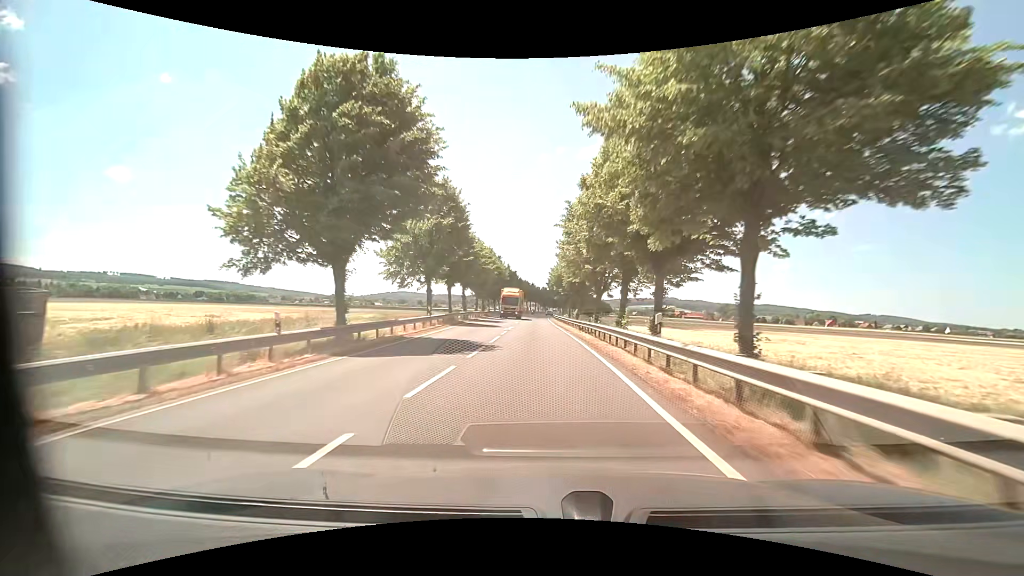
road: primary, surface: asphalt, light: Day
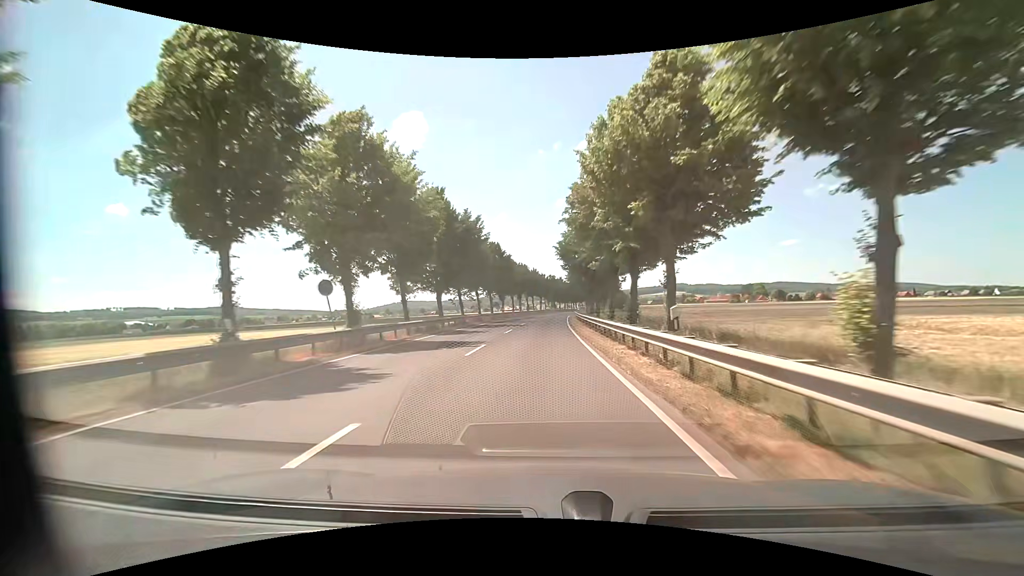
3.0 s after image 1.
(-0.4, +54.3) m; -1°
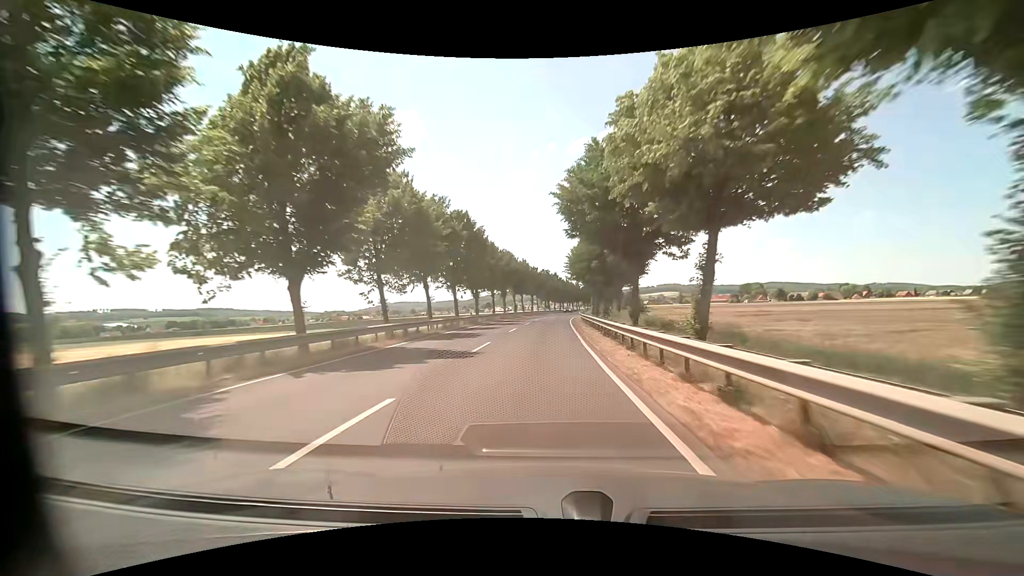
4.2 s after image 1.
(+0.1, +22.4) m; +1°
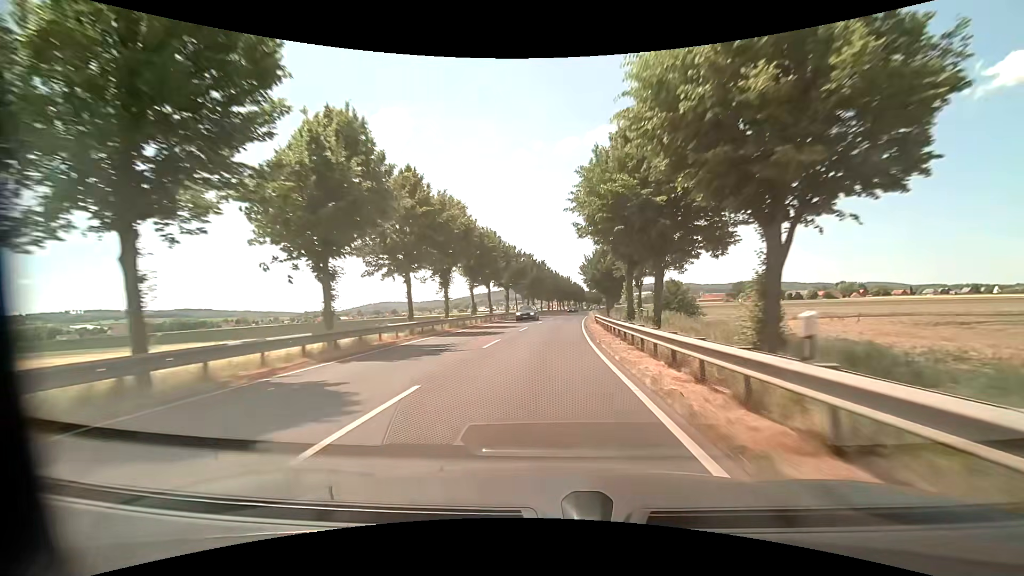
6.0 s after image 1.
(+0.5, +34.6) m; +2°
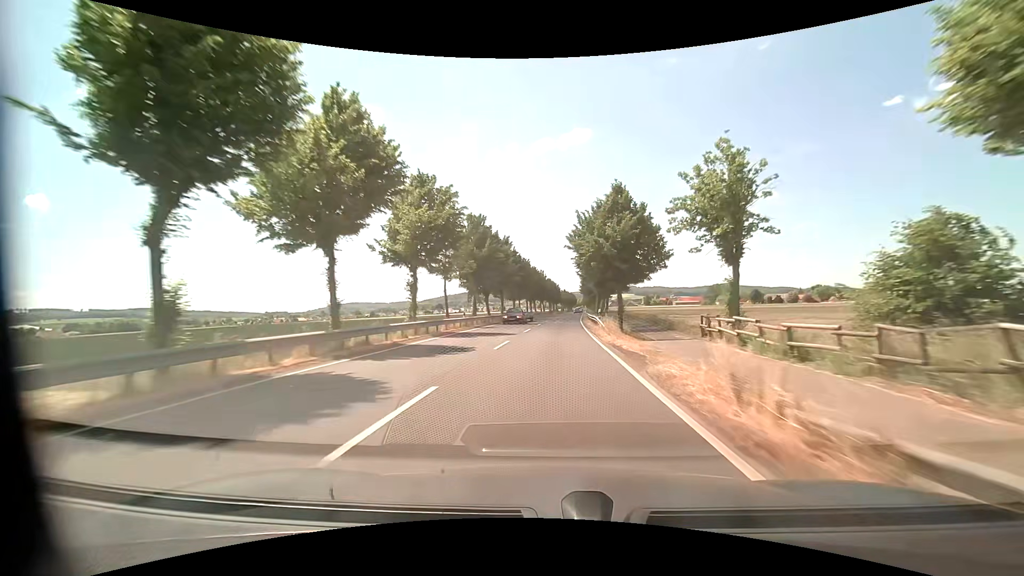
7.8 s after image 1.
(+1.0, +35.8) m; +3°
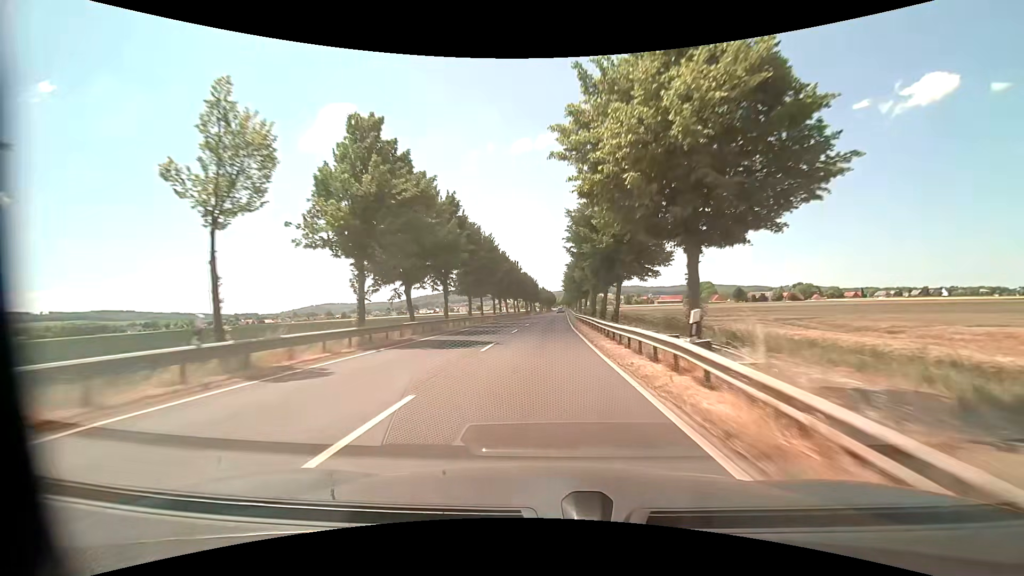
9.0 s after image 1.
(+0.8, +24.5) m; +3°
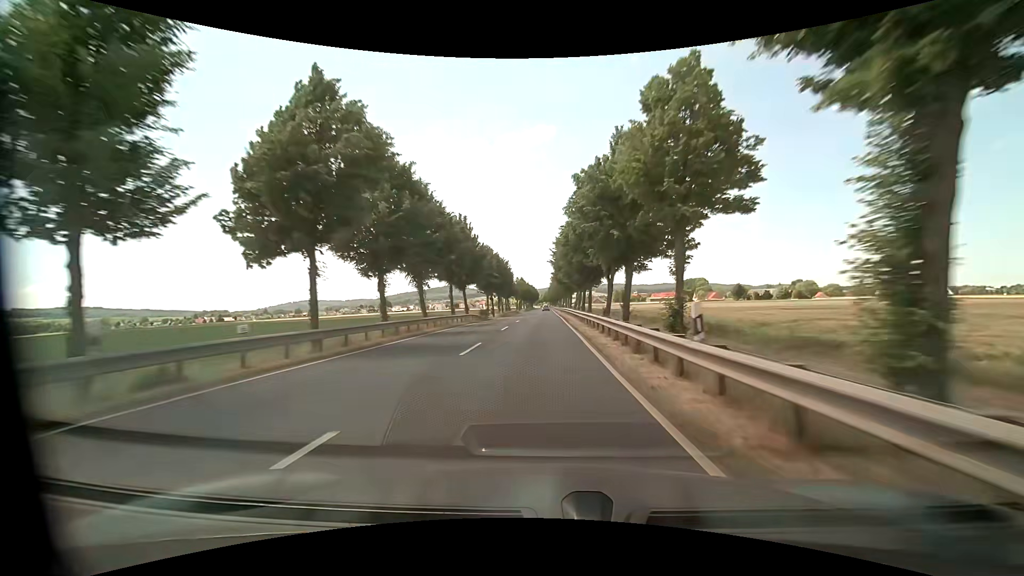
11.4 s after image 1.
(+1.2, +49.9) m; +2°
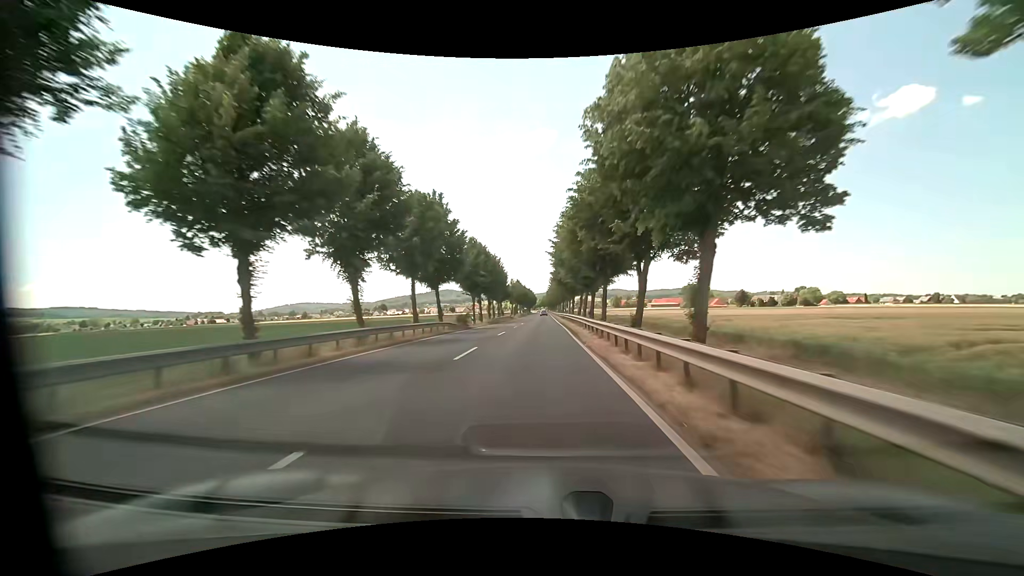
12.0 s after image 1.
(0.0, +12.5) m; 0°
(0, +10) (0, +20) (0, +30) (0, +40) (0, +50) (0, +60) (0, +70) (0, +80) (0, +90) (0, +100) m
